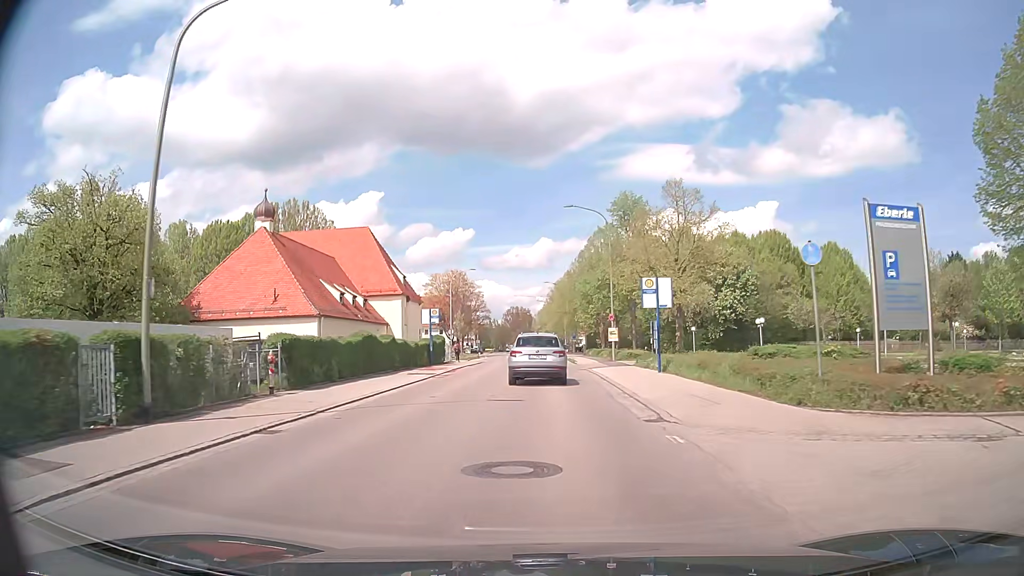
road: tertiary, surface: asphalt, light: Day
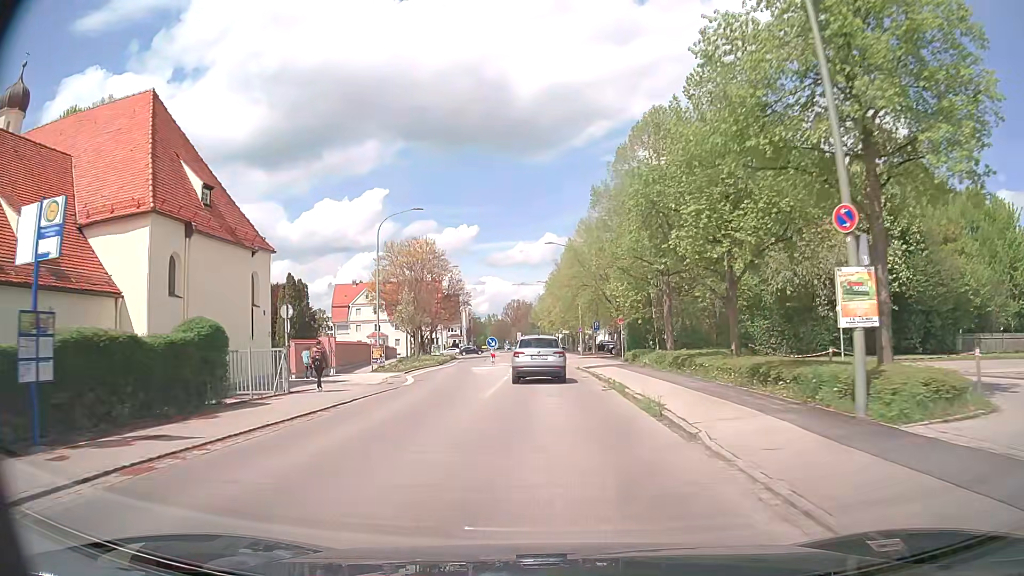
(0.0, +36.2) m; -1°
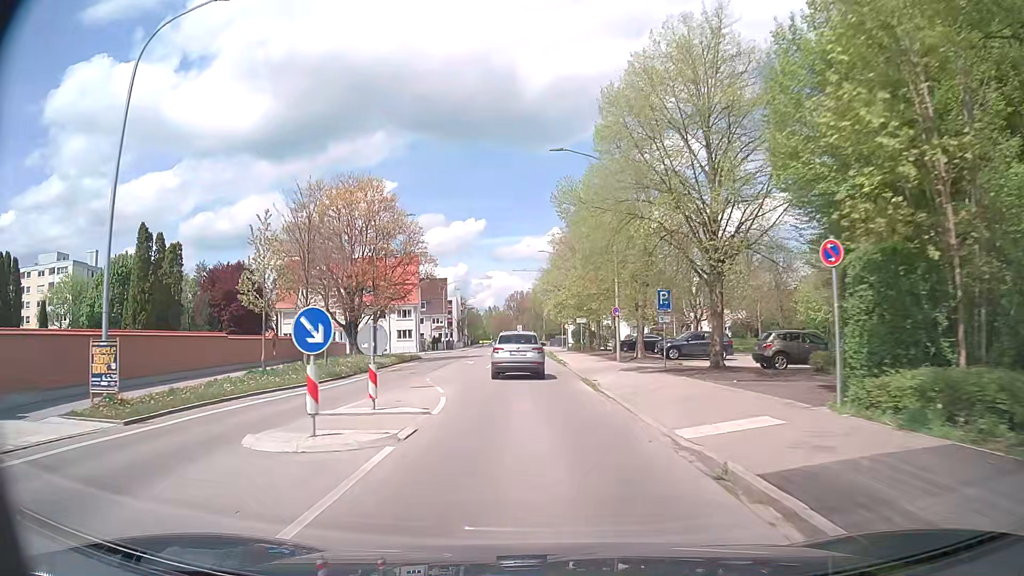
(+0.2, +29.6) m; -1°
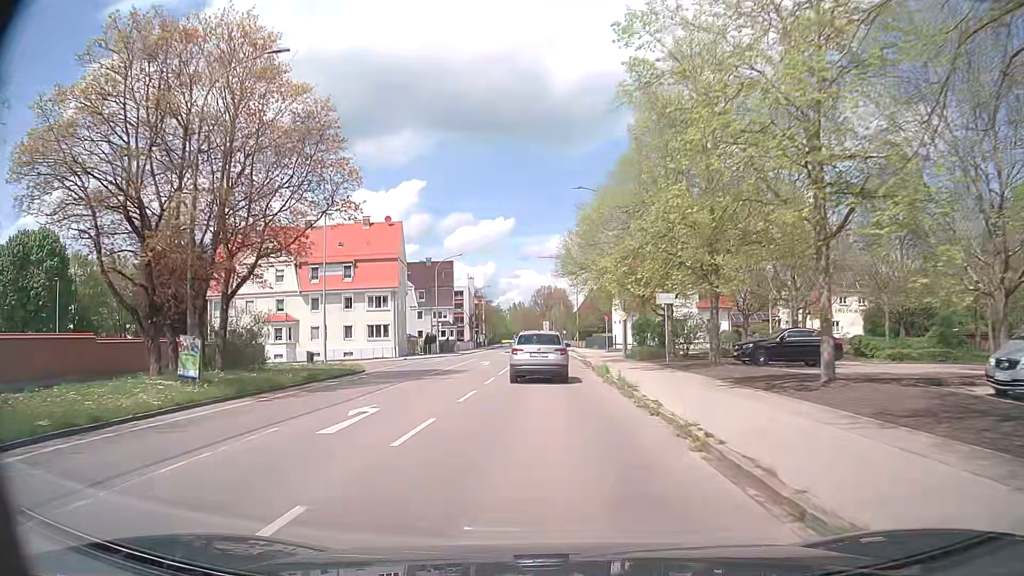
(-0.4, +30.6) m; -2°
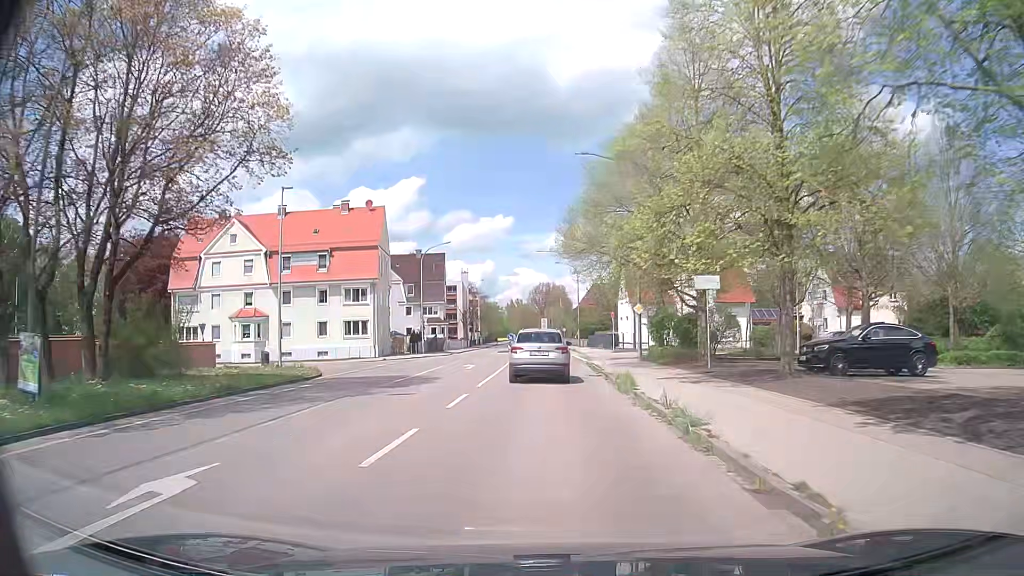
(+0.1, +7.6) m; +1°
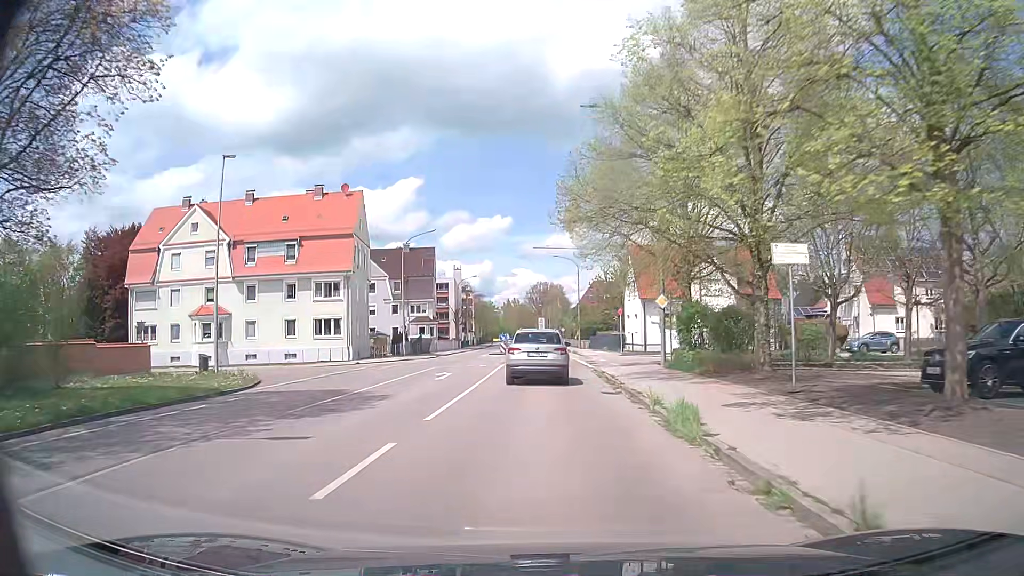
(0.0, +7.5) m; +1°
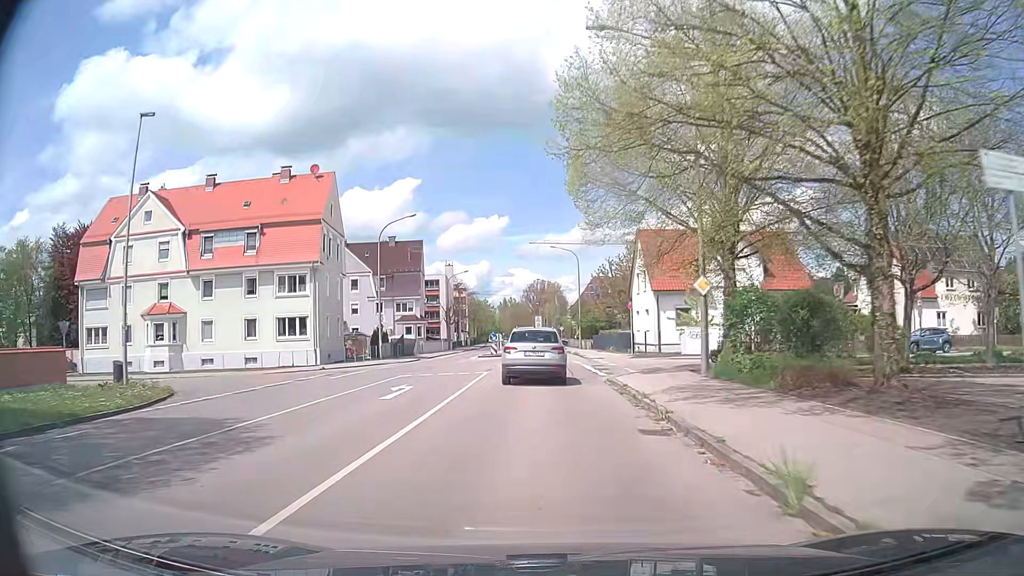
(0.0, +7.3) m; 0°
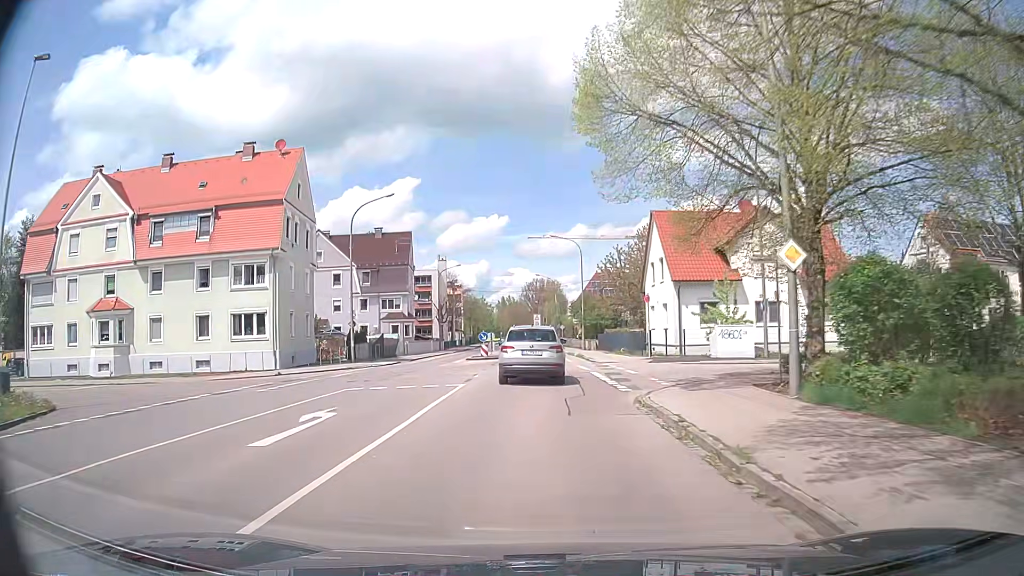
(0.0, +7.1) m; -1°
(0, +10) (0, +20) (0, +30) (0, +40) (-1, +50) (-1, +60) (-2, +70) (-3, +80) (-4, +90) (-4, +100) m
